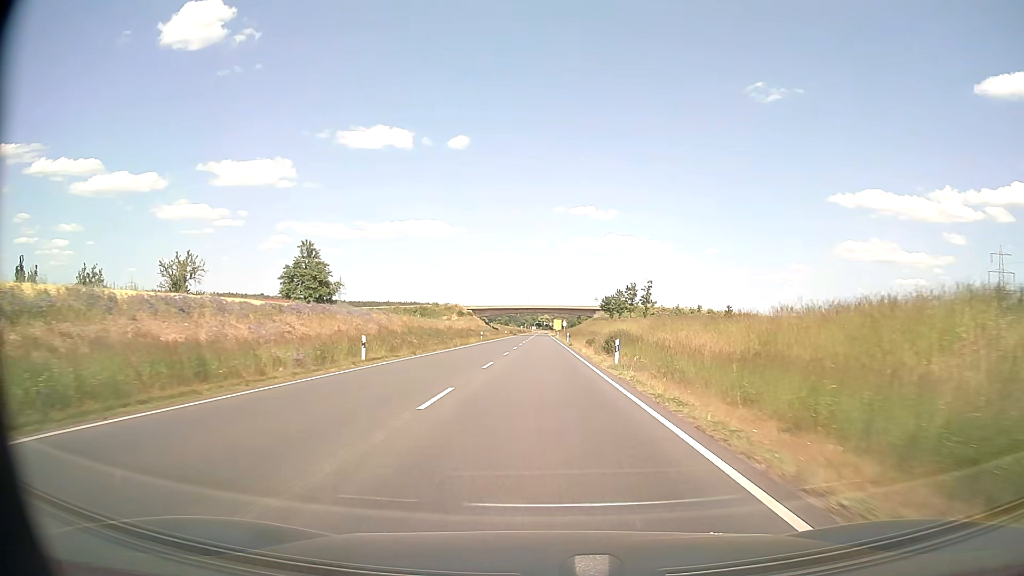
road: primary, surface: asphalt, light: Day
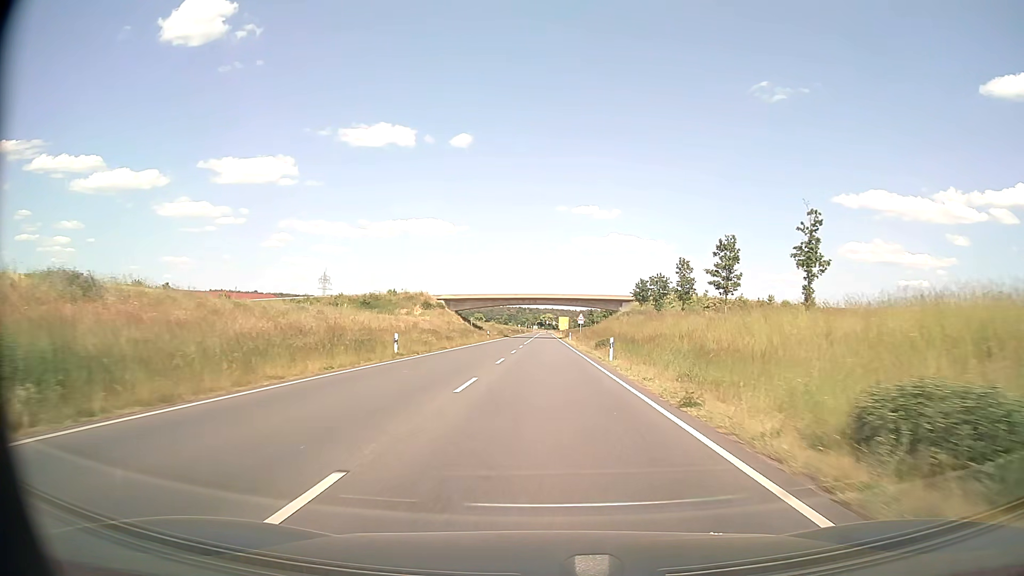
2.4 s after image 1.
(-0.1, +45.4) m; 0°
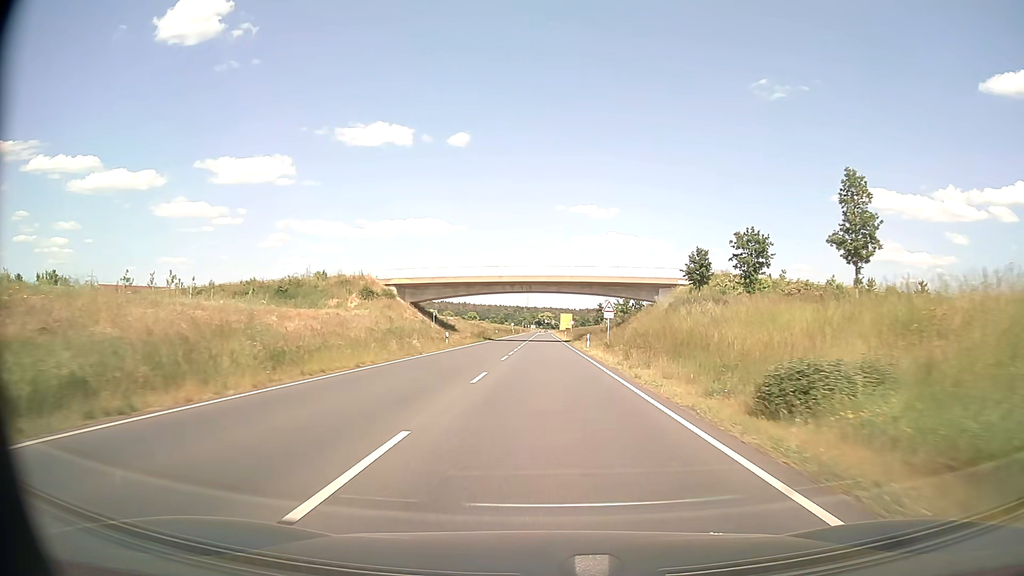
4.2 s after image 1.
(0.0, +33.6) m; 0°
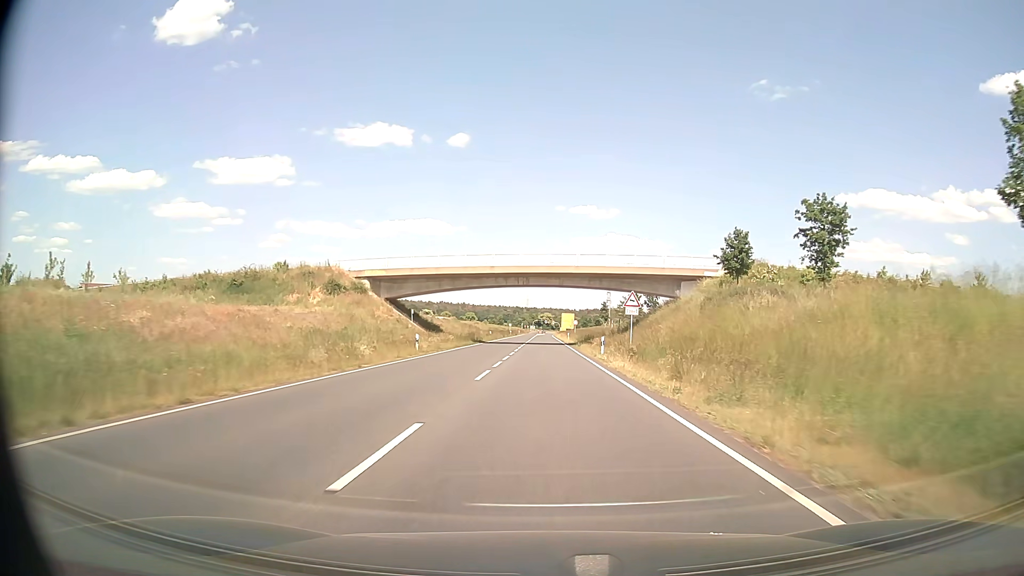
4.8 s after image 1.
(0.0, +11.2) m; 0°
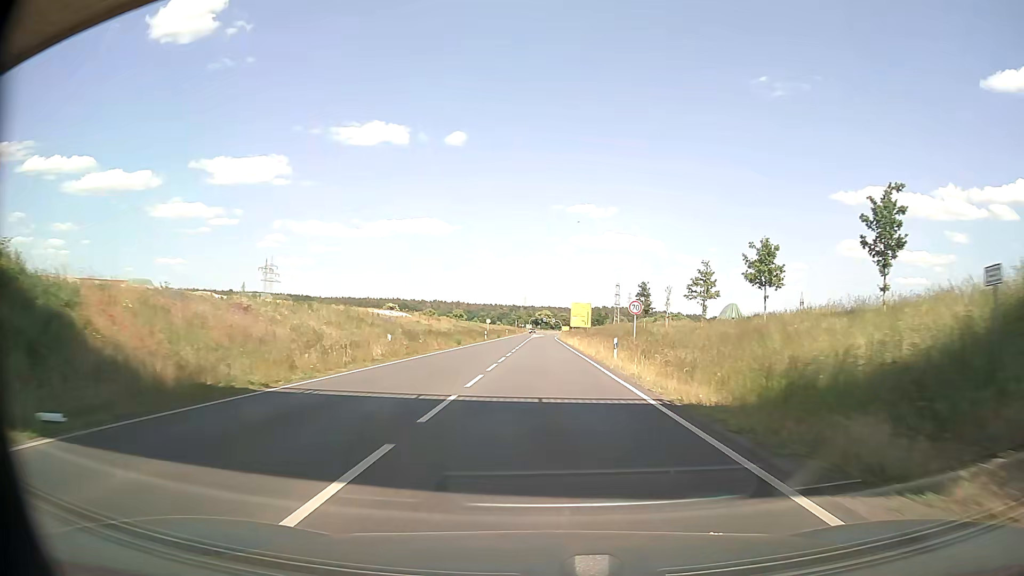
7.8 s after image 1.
(+0.1, +56.2) m; 0°
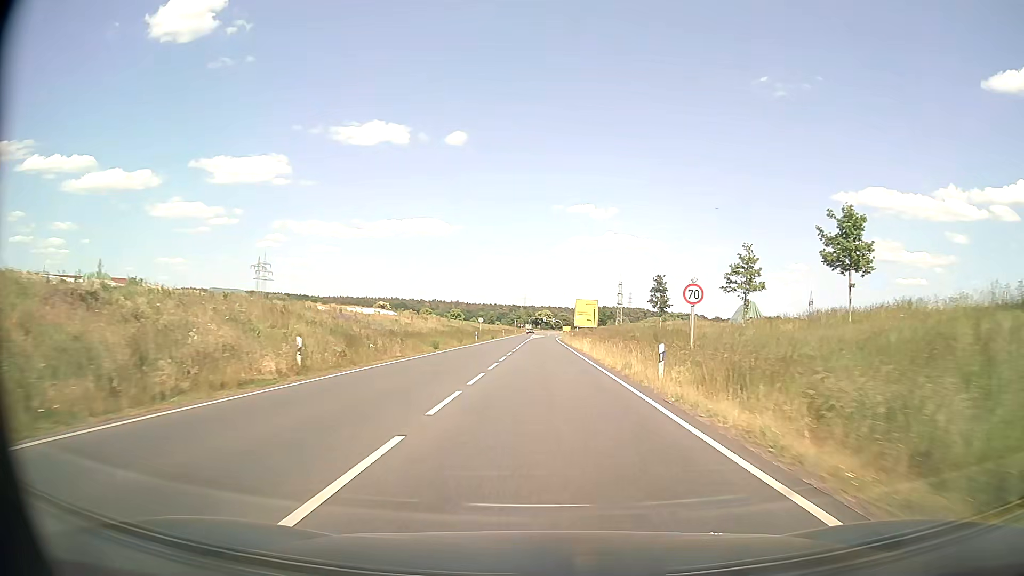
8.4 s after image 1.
(0.0, +11.3) m; 0°
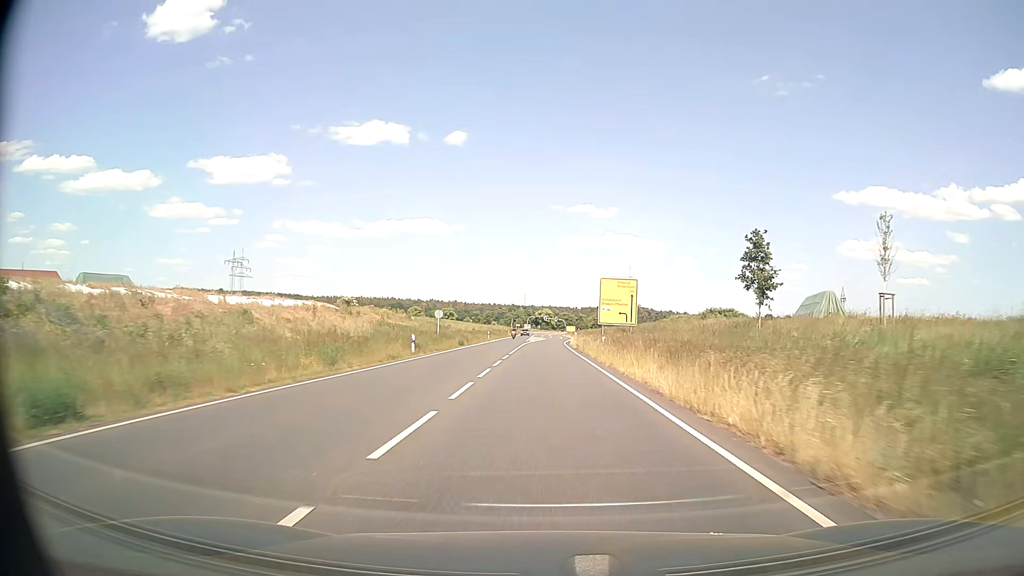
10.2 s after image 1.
(-0.2, +33.7) m; 0°
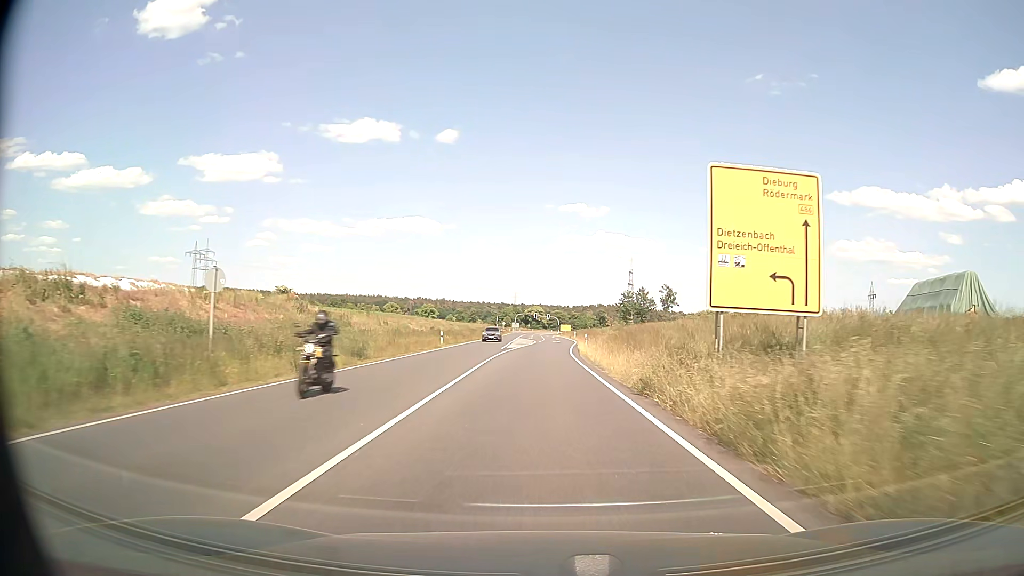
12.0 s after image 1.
(+0.1, +33.2) m; +1°
(0, +10) (0, +20) (0, +30) (0, +40) (+1, +50) (0, +60) (0, +70) (0, +80) (-1, +90) (-1, +100) m
